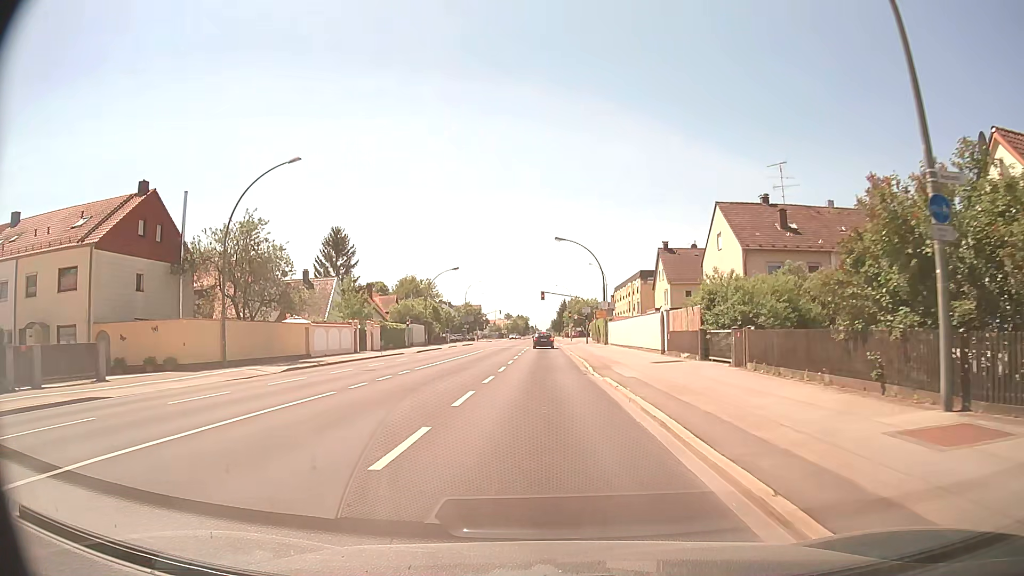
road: secondary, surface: asphalt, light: Day
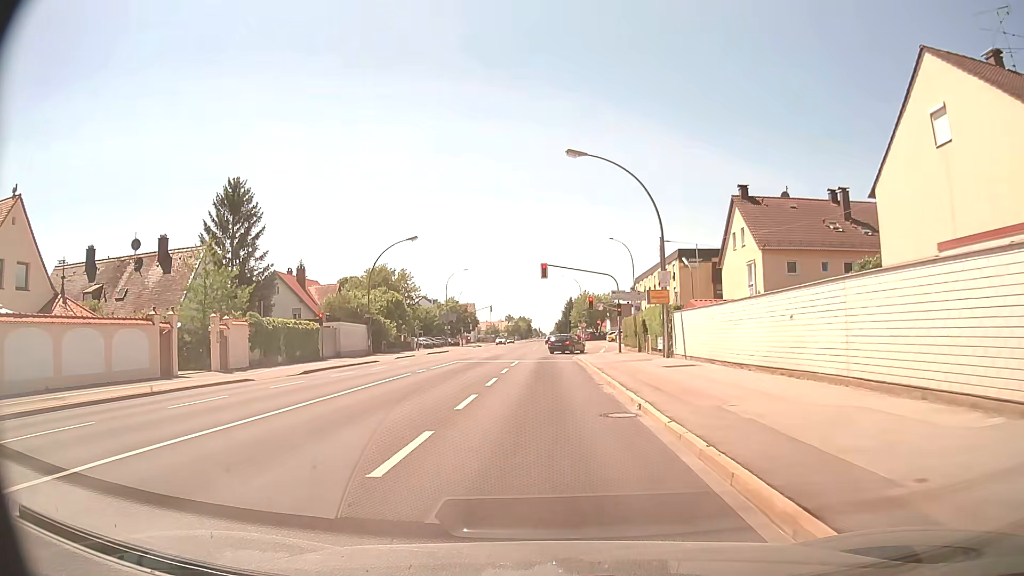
(-0.2, +30.0) m; -1°
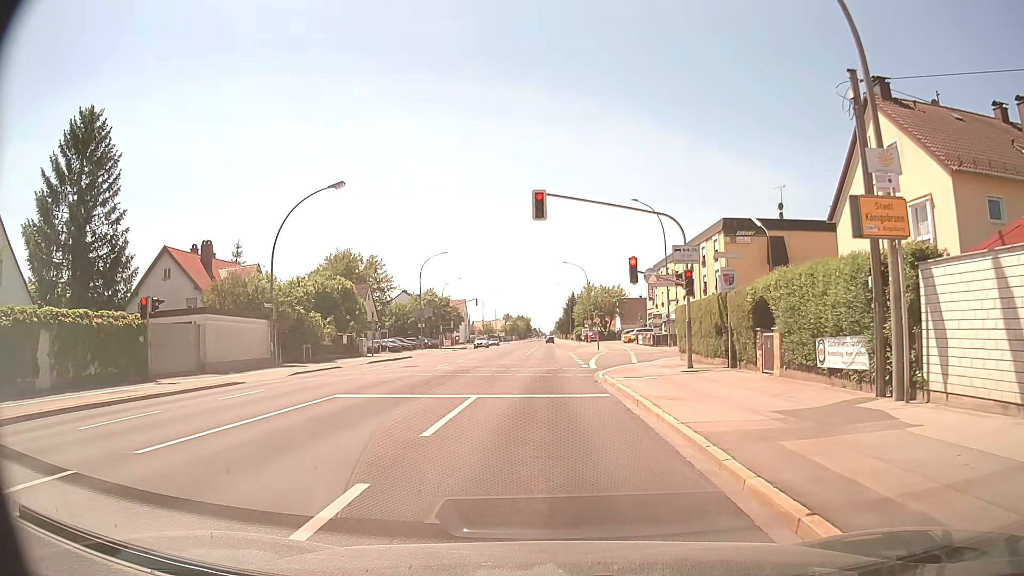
(0.0, +21.0) m; 0°
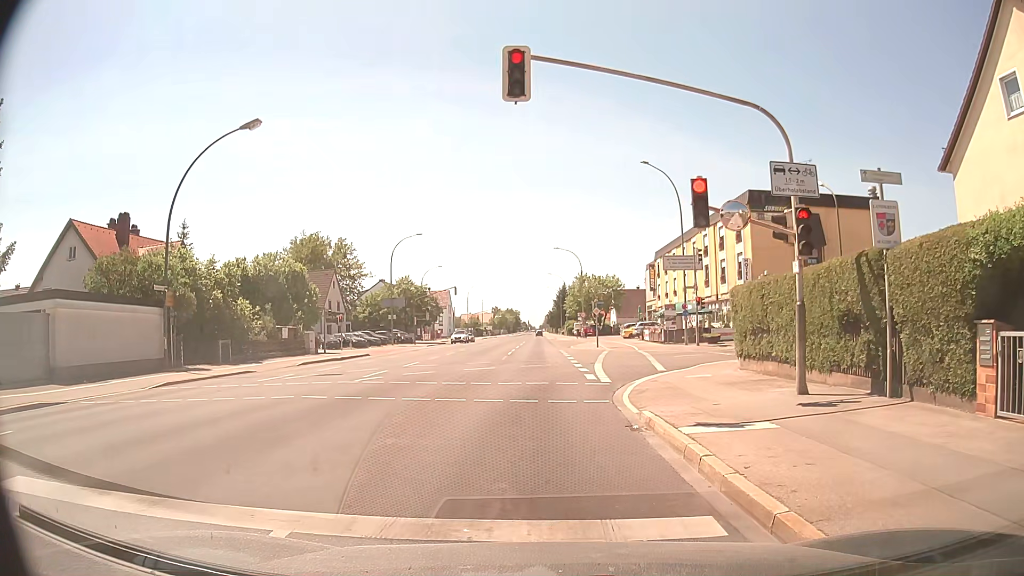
(0.0, +10.3) m; +3°
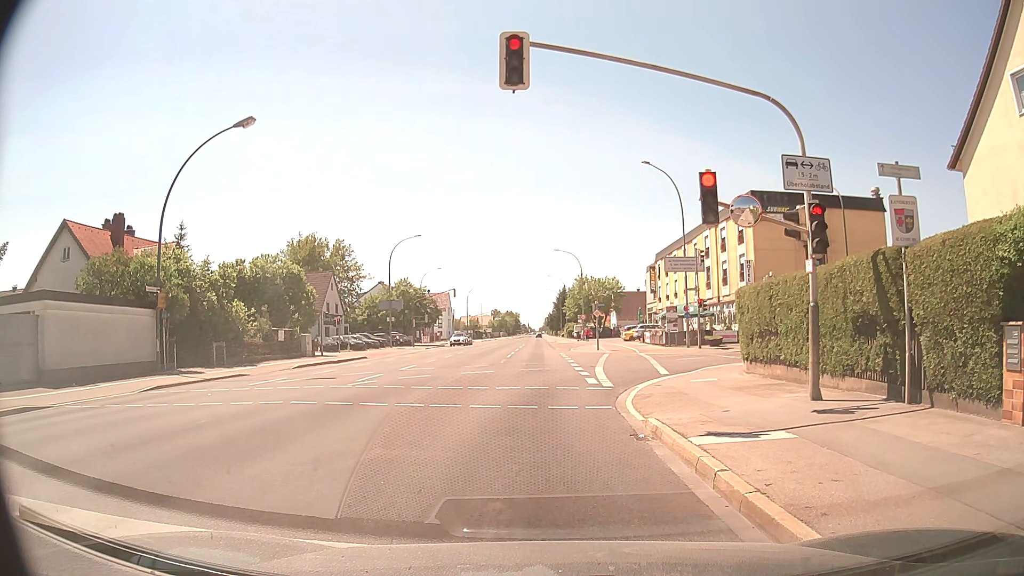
(0.0, +0.7) m; 0°
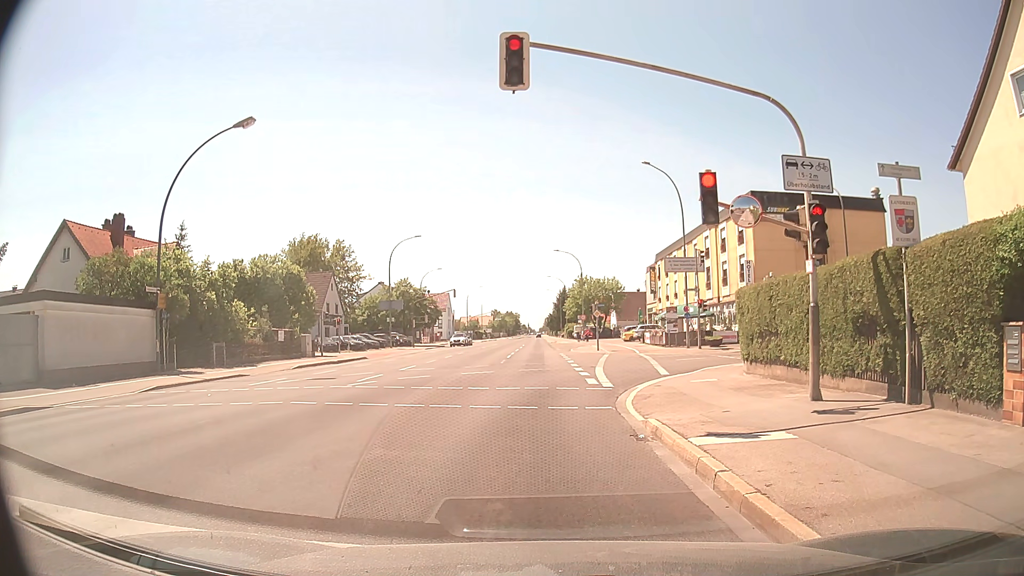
(0.0, 0.0) m; 0°
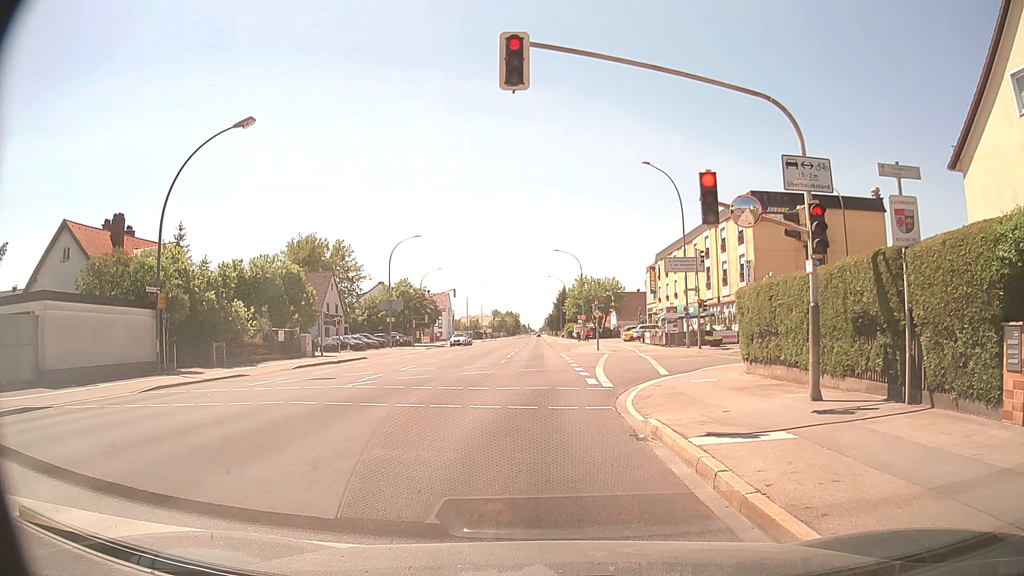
(0.0, 0.0) m; 0°
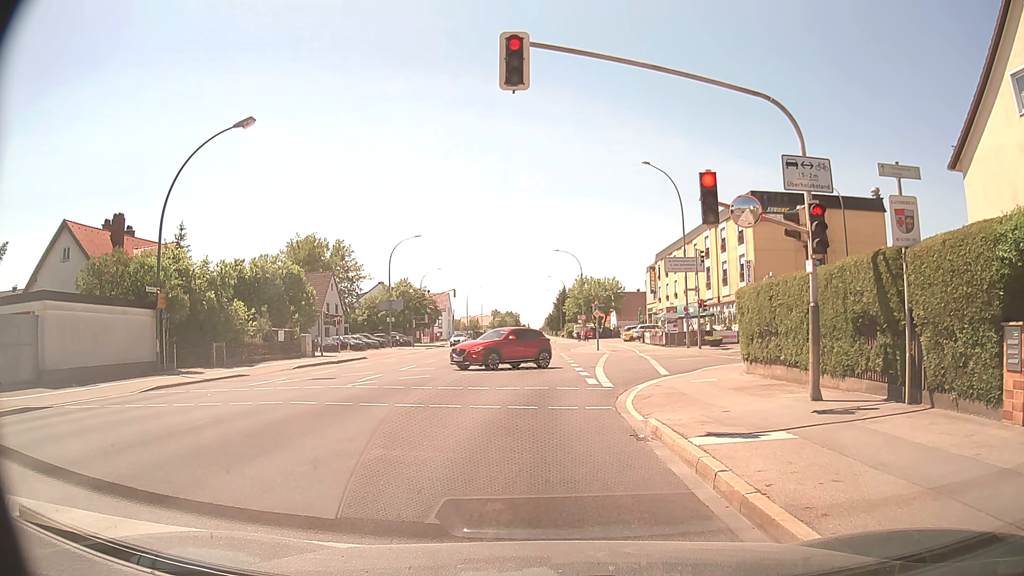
(0.0, 0.0) m; 0°
(-1, +10) (0, +20) (+5, +28) (+14, +32) (+24, +35) (+34, +37) (+43, +39) (+53, +41) (+63, +44) (+72, +46) m
